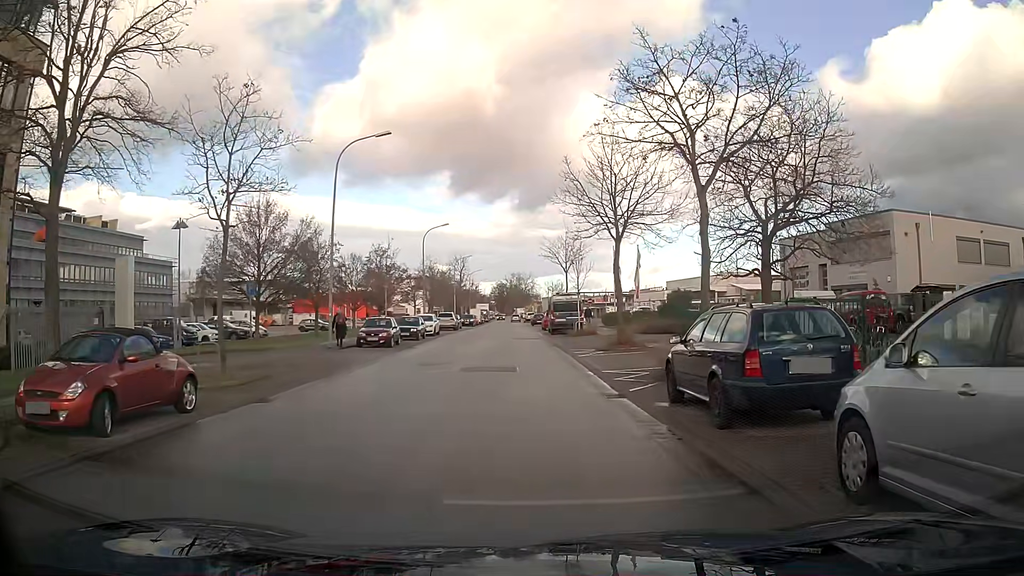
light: Day
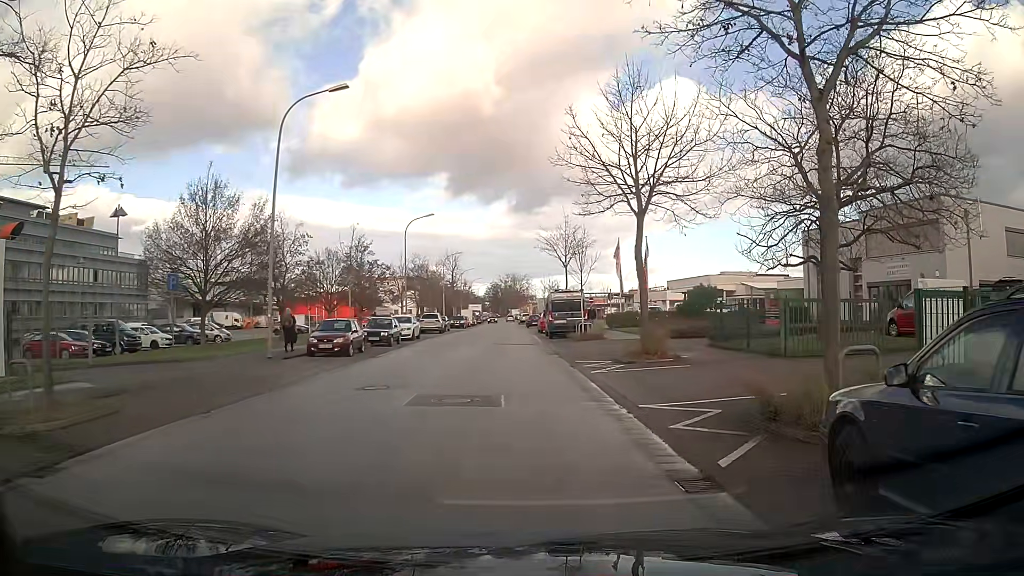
(-0.1, +6.3) m; -2°
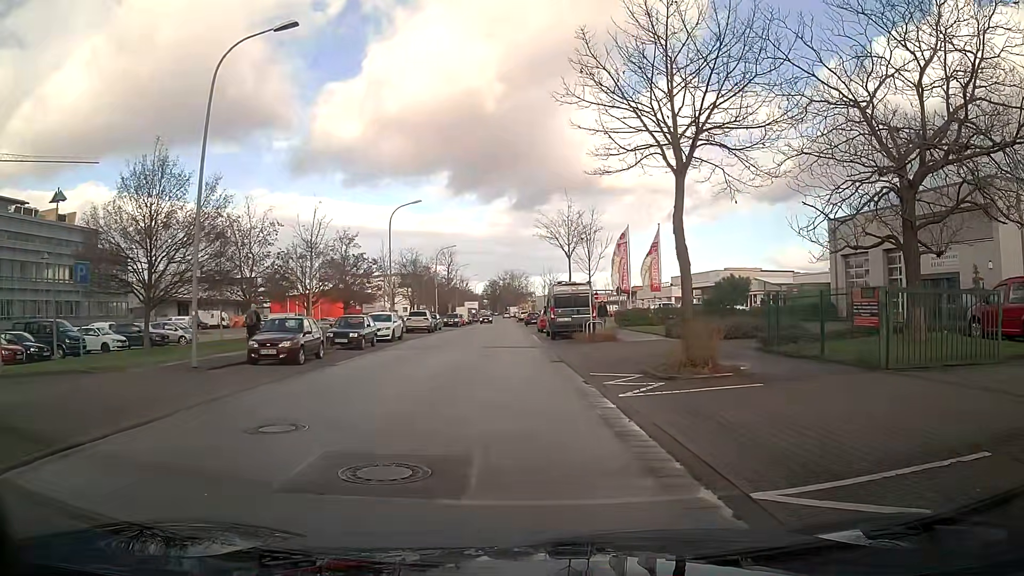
(0.0, +5.2) m; 0°
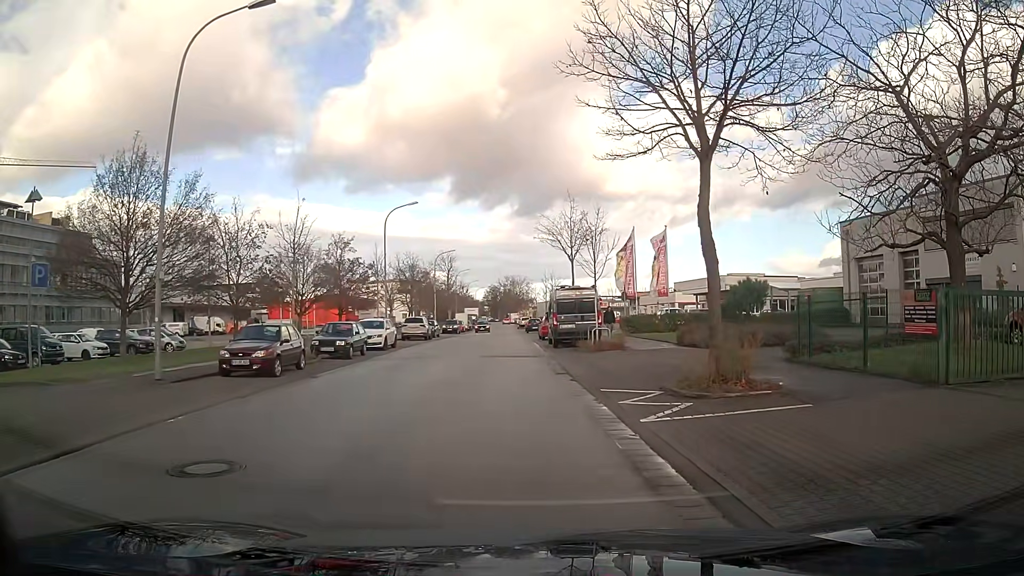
(0.0, +1.9) m; 0°
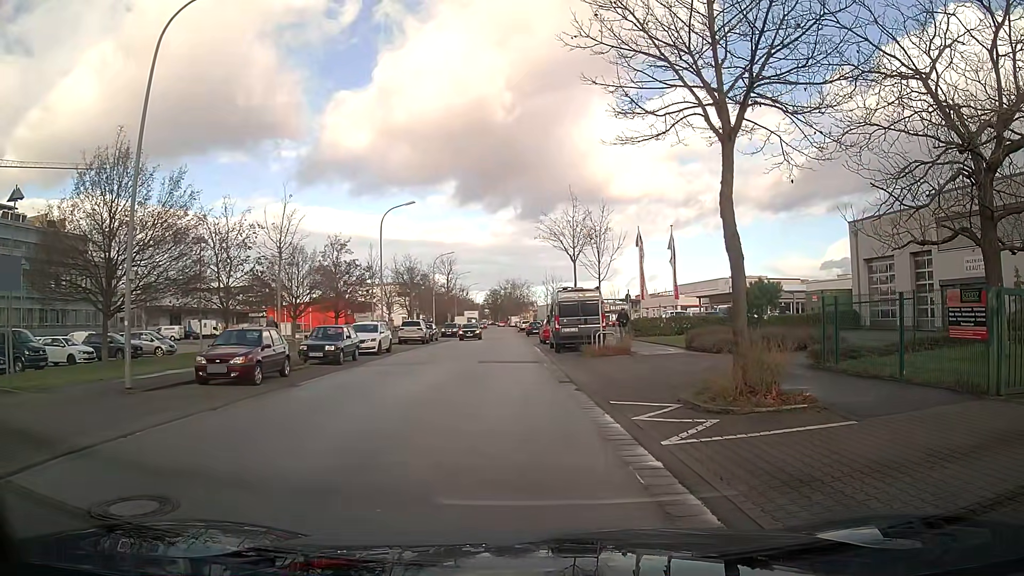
(0.0, +1.3) m; 0°
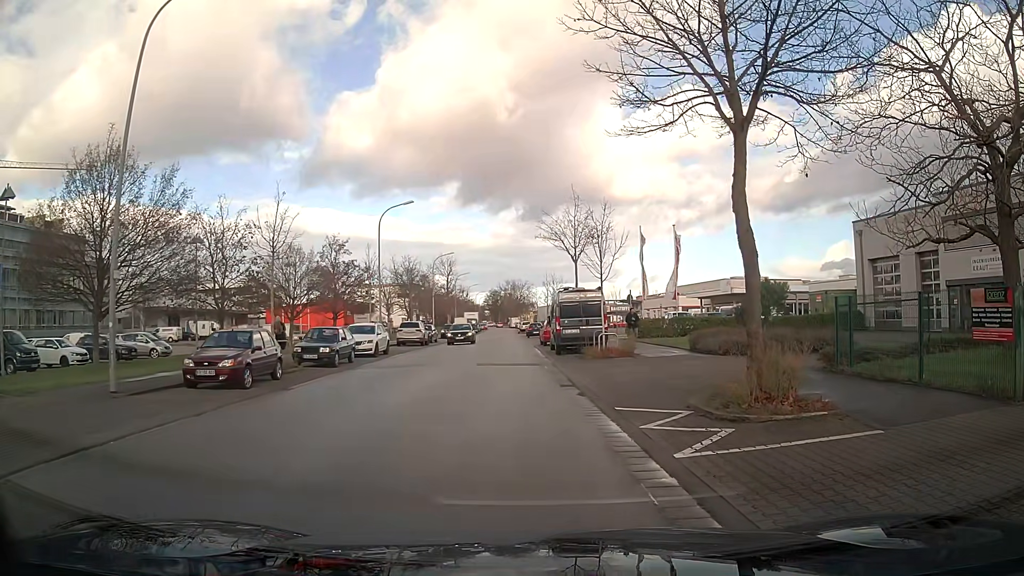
(0.0, +0.7) m; 0°
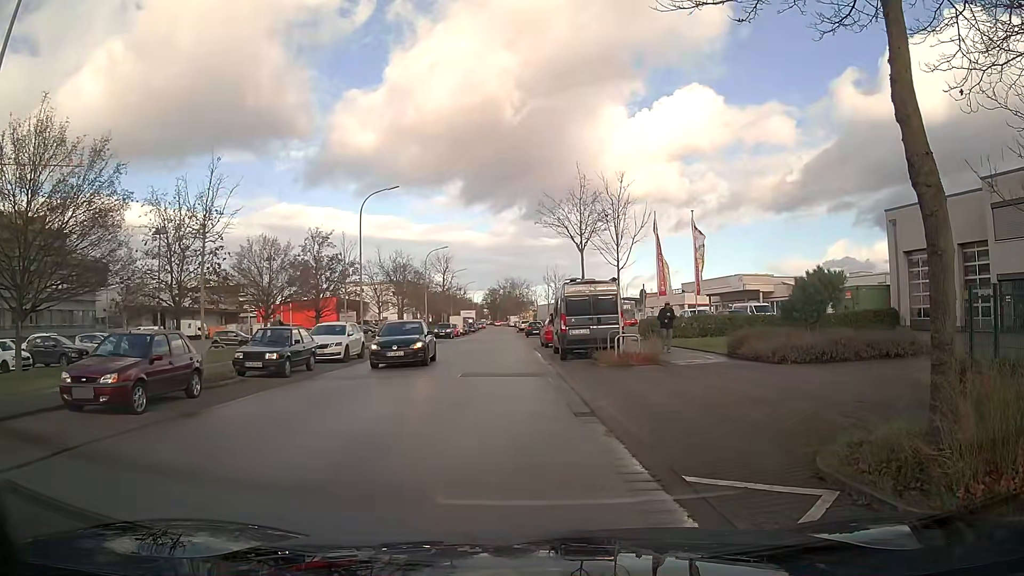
(0.0, +4.8) m; +1°
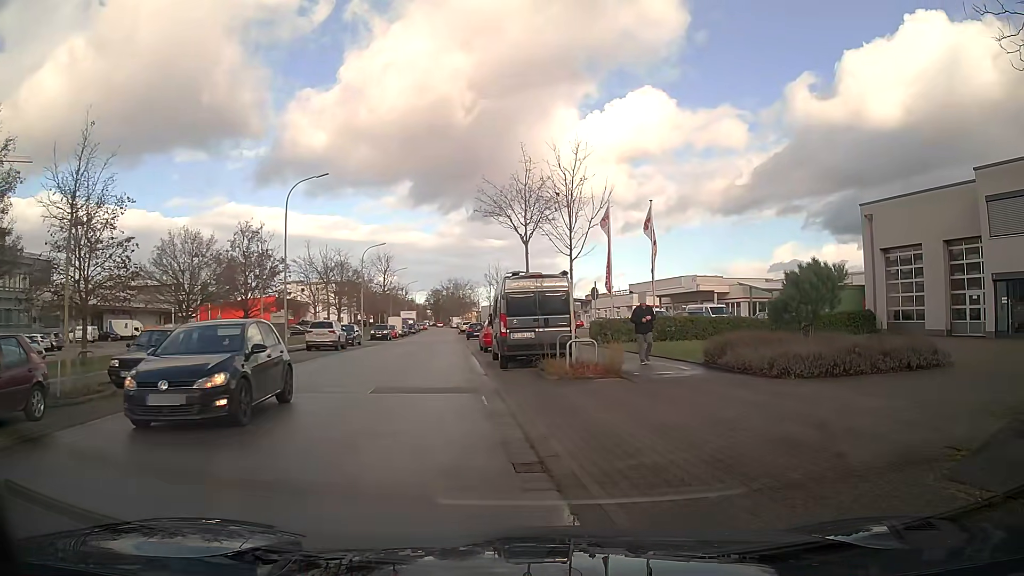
(+0.1, +3.5) m; +4°
